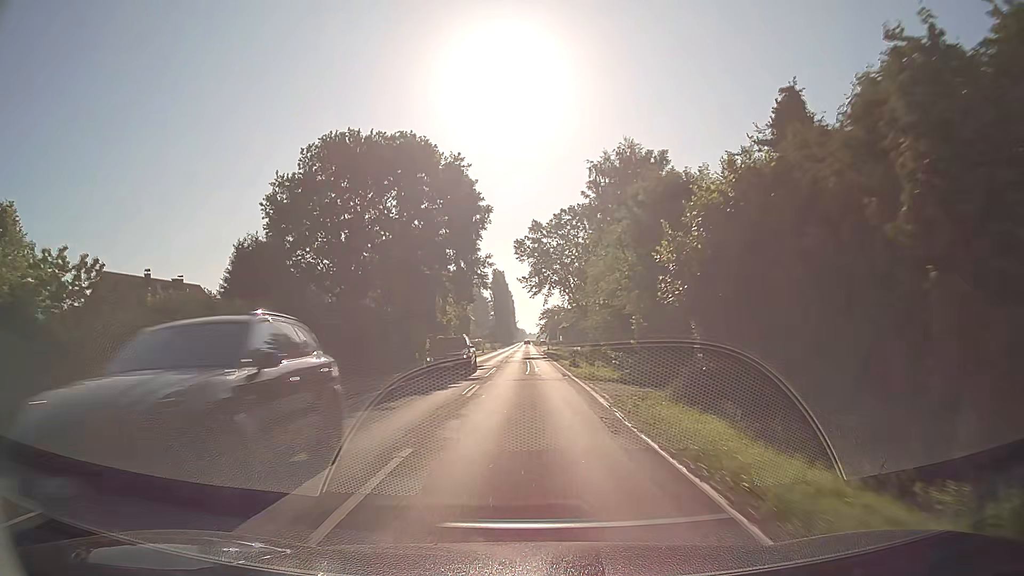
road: secondary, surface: asphalt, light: Day
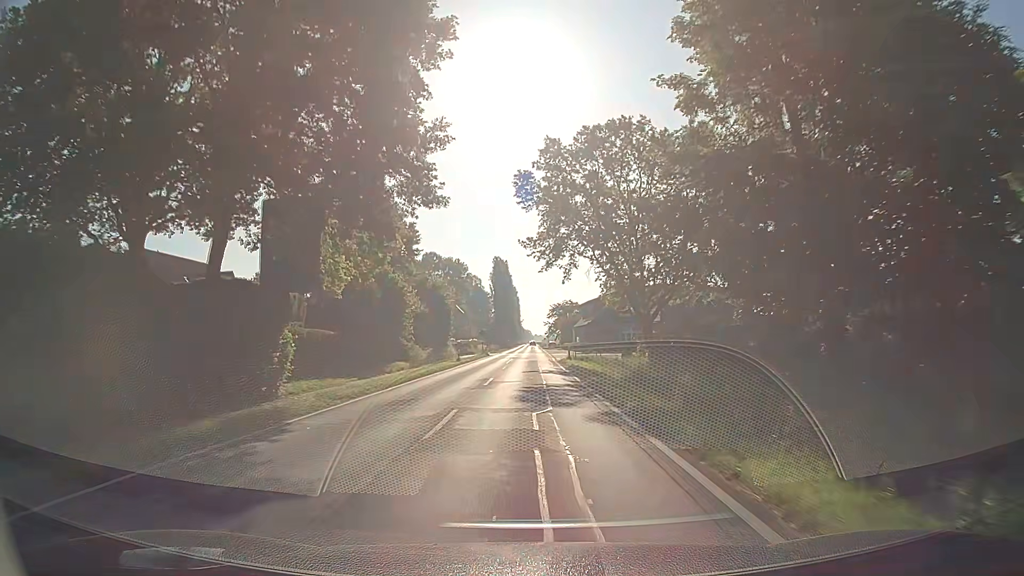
(-0.1, +32.4) m; 0°
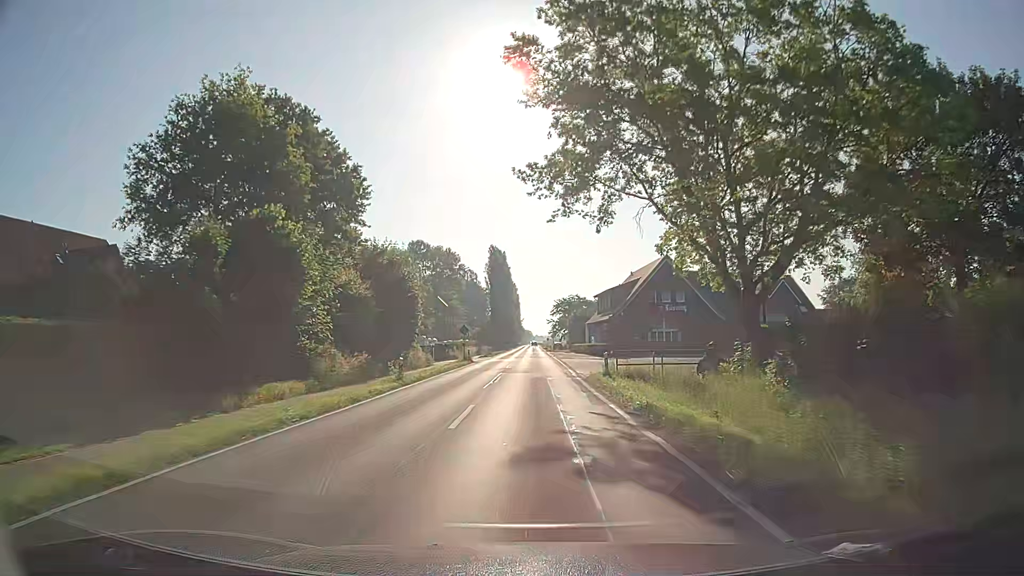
(0.0, +21.7) m; 0°
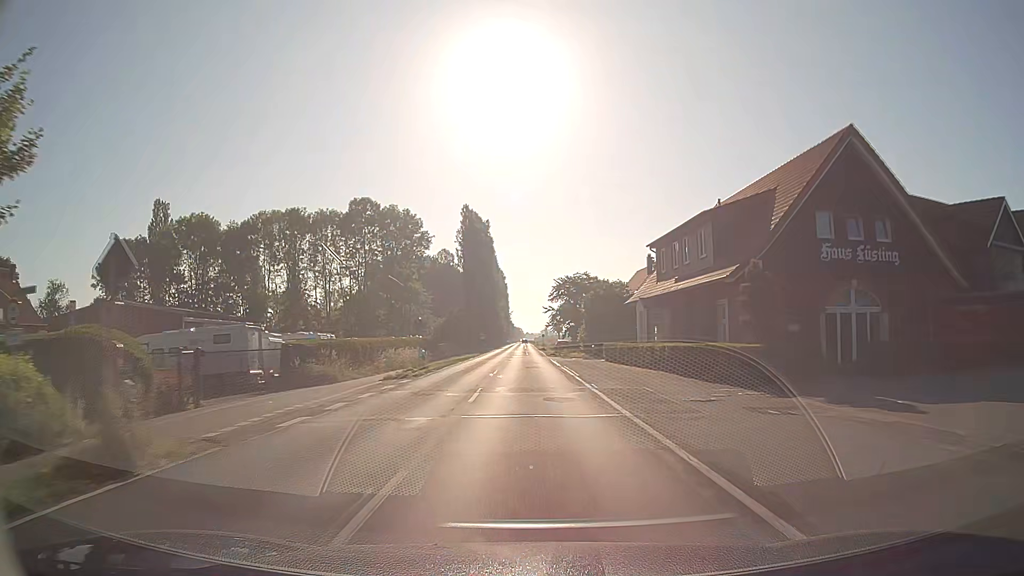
(-0.1, +43.6) m; 0°
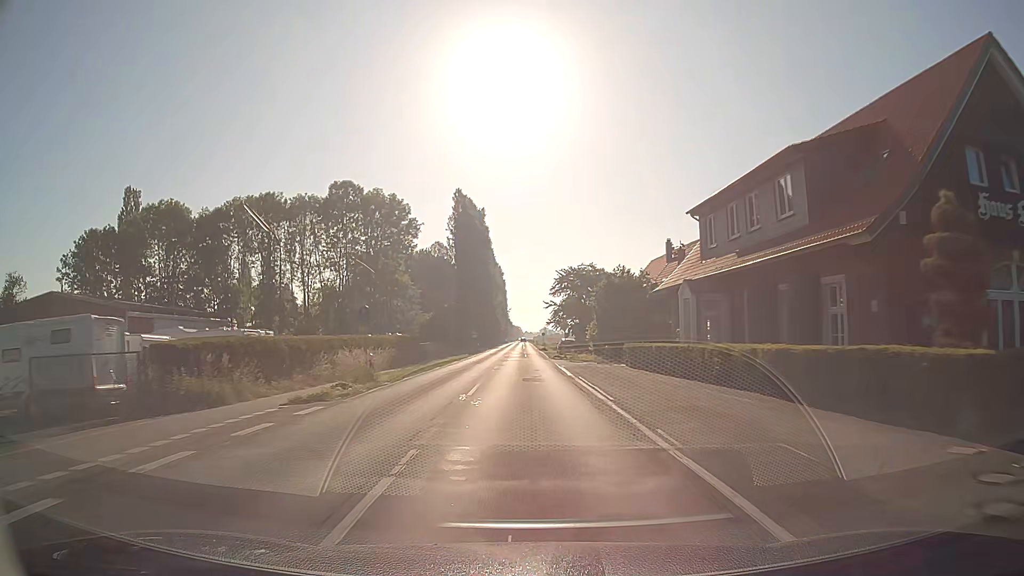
(0.0, +10.9) m; 0°
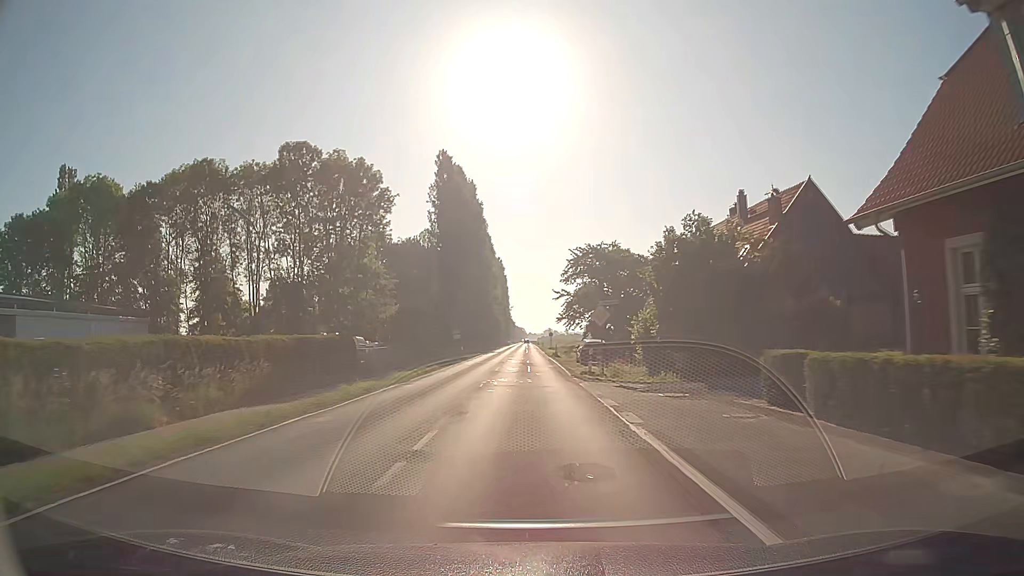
(0.0, +21.9) m; 0°
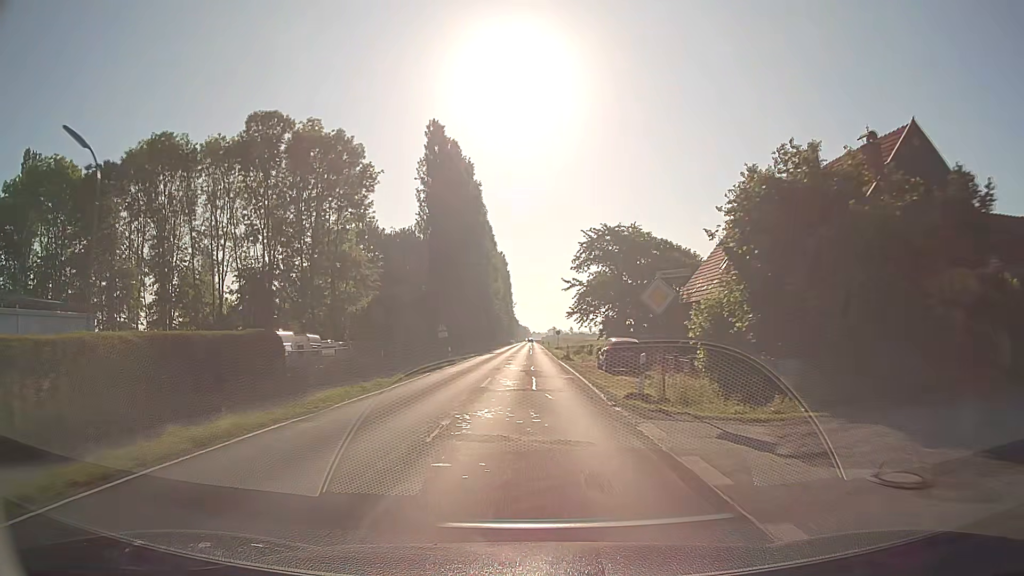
(0.0, +10.9) m; 0°
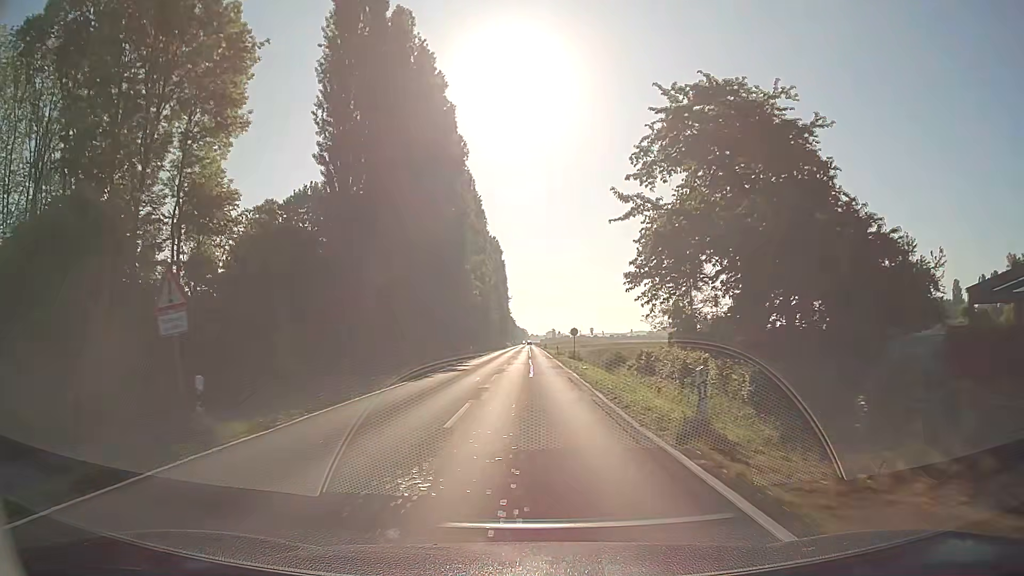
(-0.1, +32.9) m; 0°
(0, +10) (0, +20) (0, +30) (0, +40) (0, +50) (0, +60) (0, +70) (0, +80) (+1, +90) (+1, +100) m
